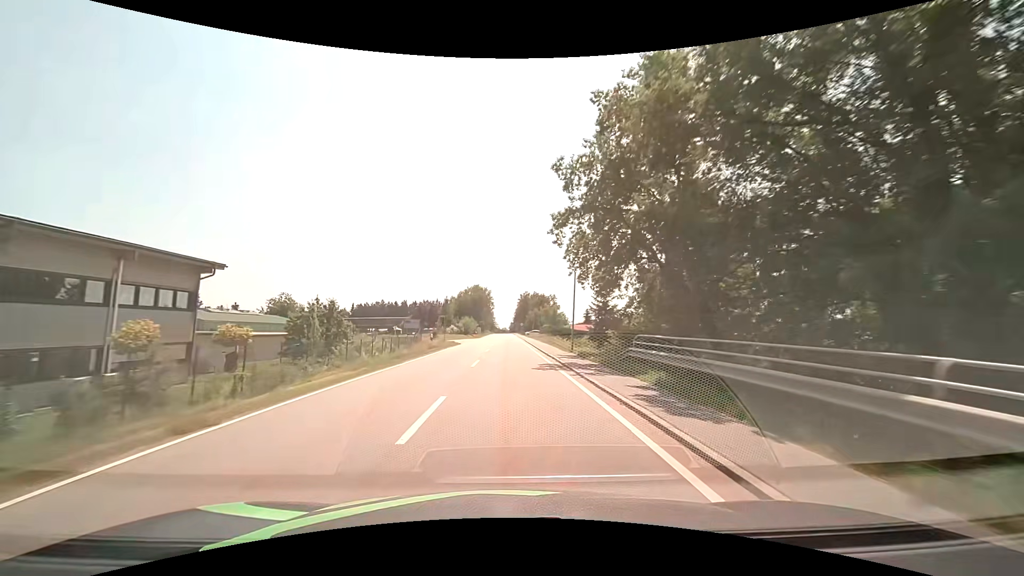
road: tertiary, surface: asphalt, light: Day
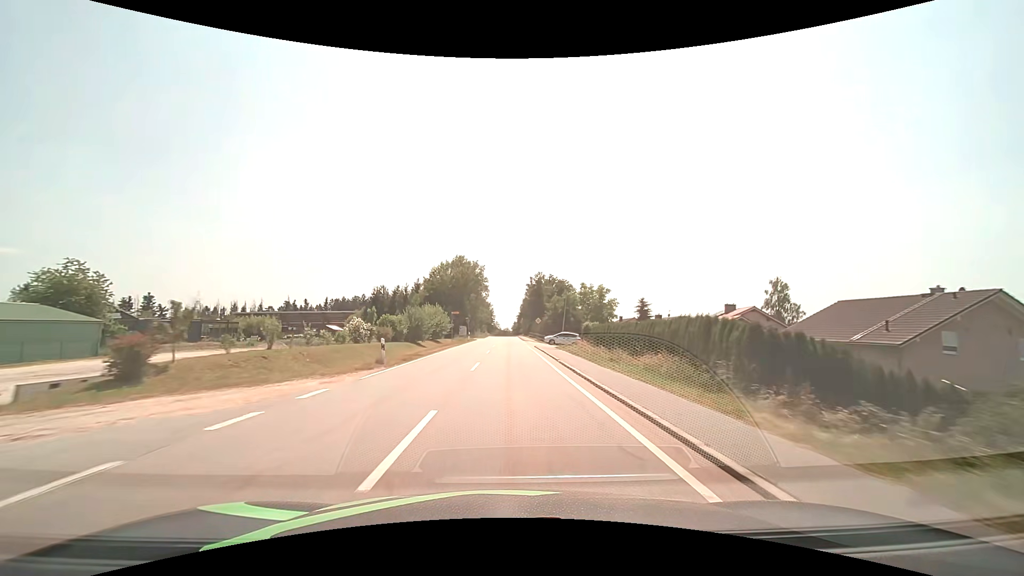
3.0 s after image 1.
(0.0, +62.1) m; 0°
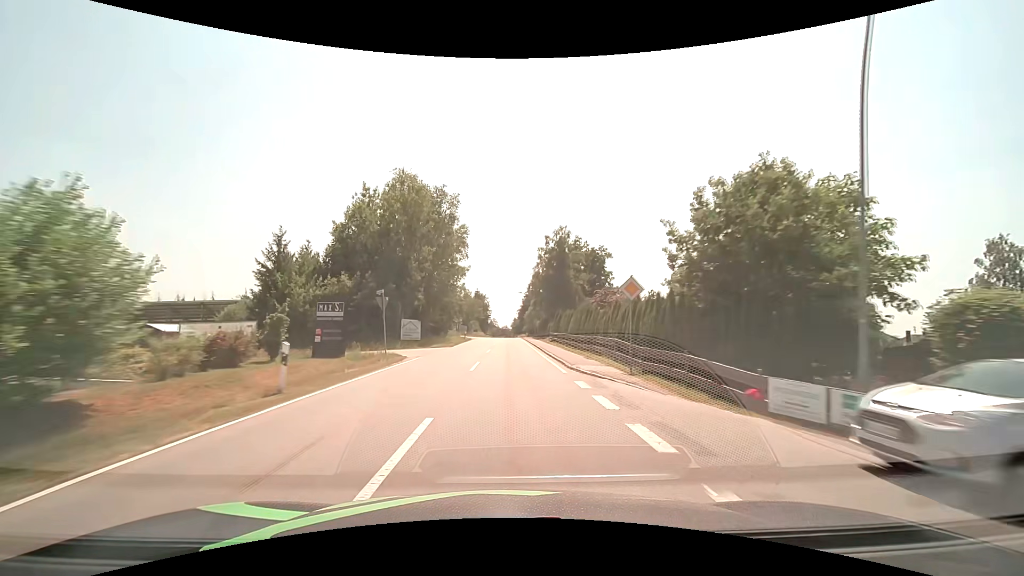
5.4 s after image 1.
(0.0, +50.0) m; 0°
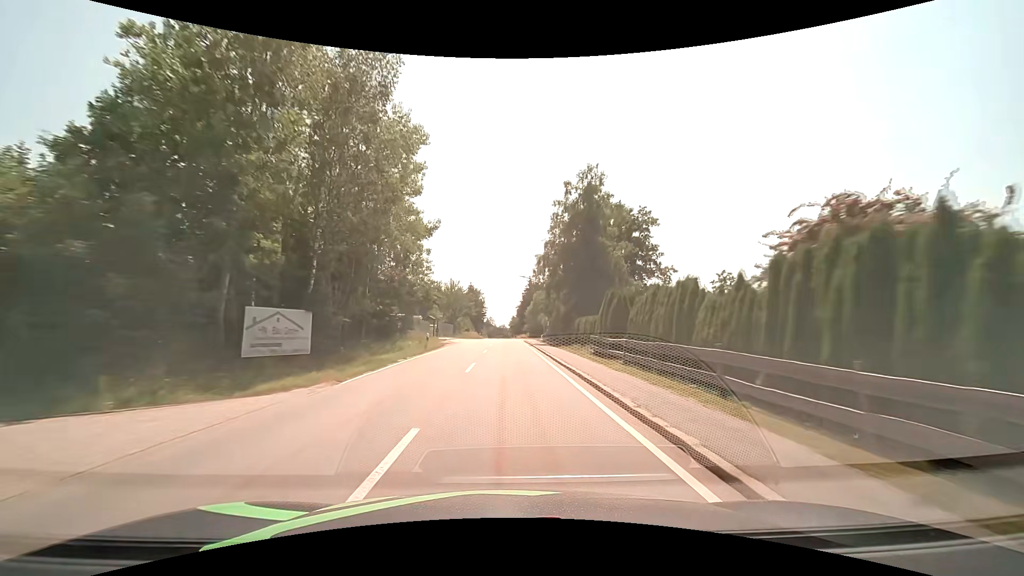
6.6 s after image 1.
(+0.1, +25.0) m; 0°
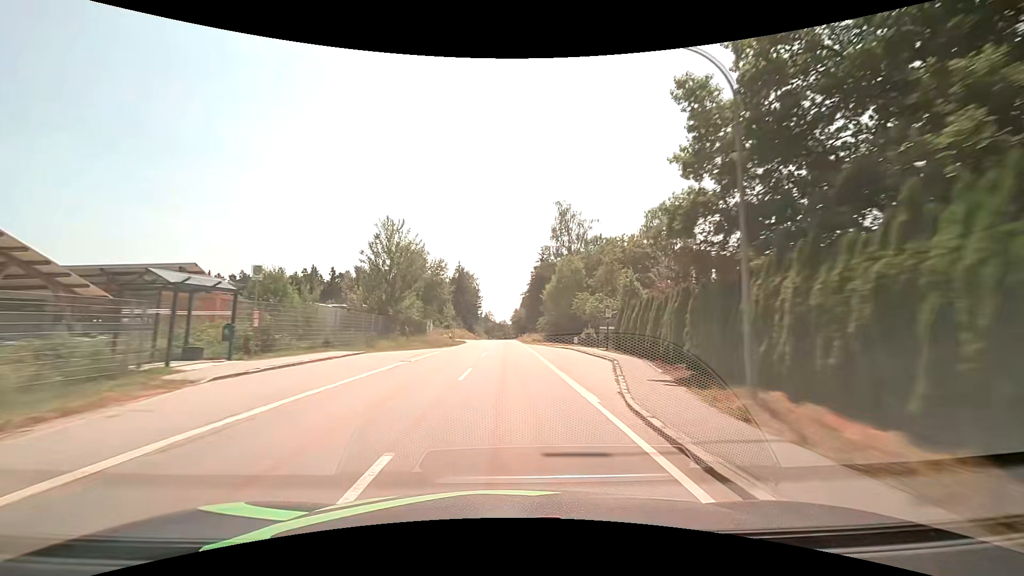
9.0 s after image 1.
(-0.1, +50.1) m; -1°
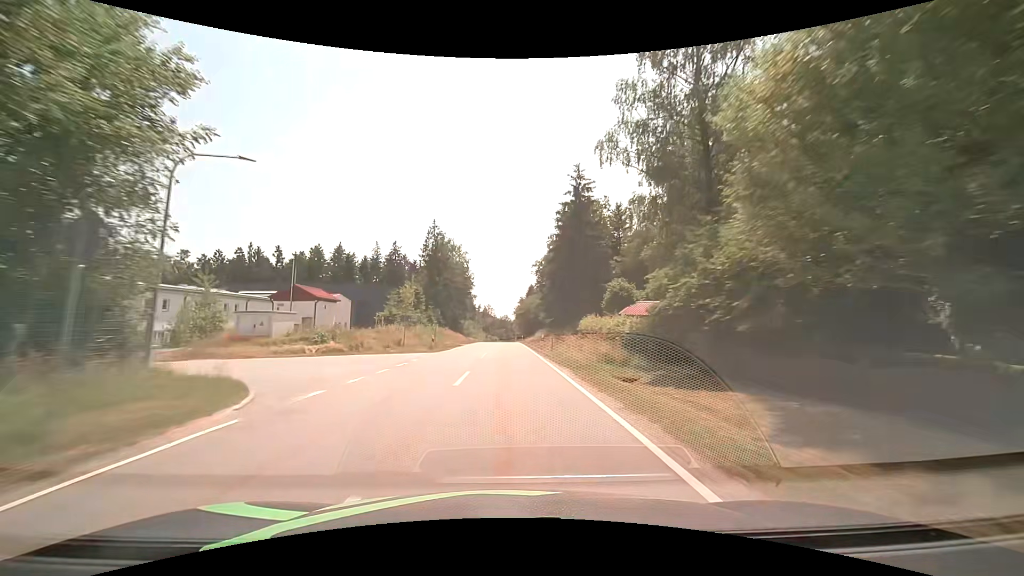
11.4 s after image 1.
(+0.2, +50.4) m; 0°
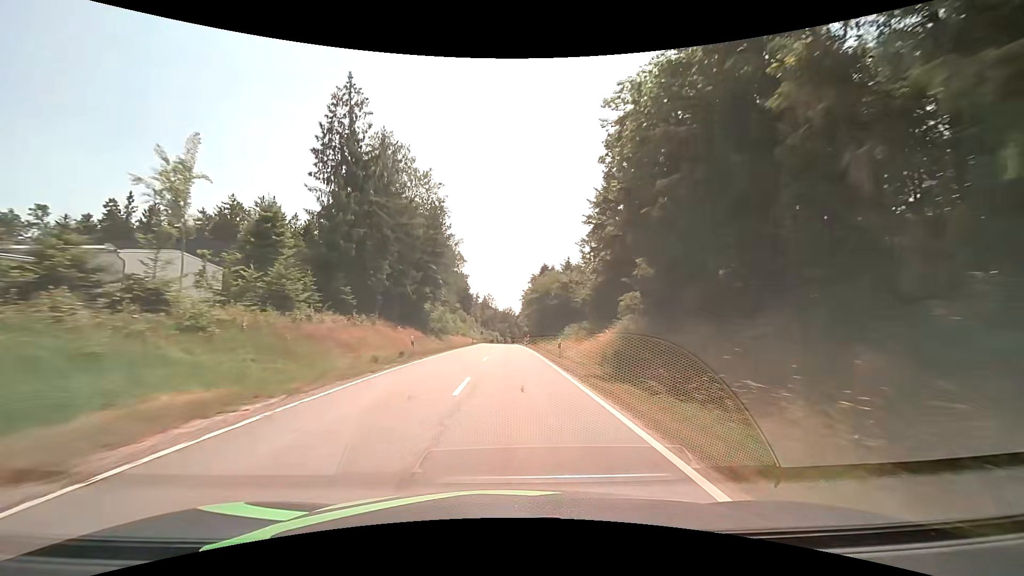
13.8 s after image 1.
(-0.2, +50.5) m; -1°
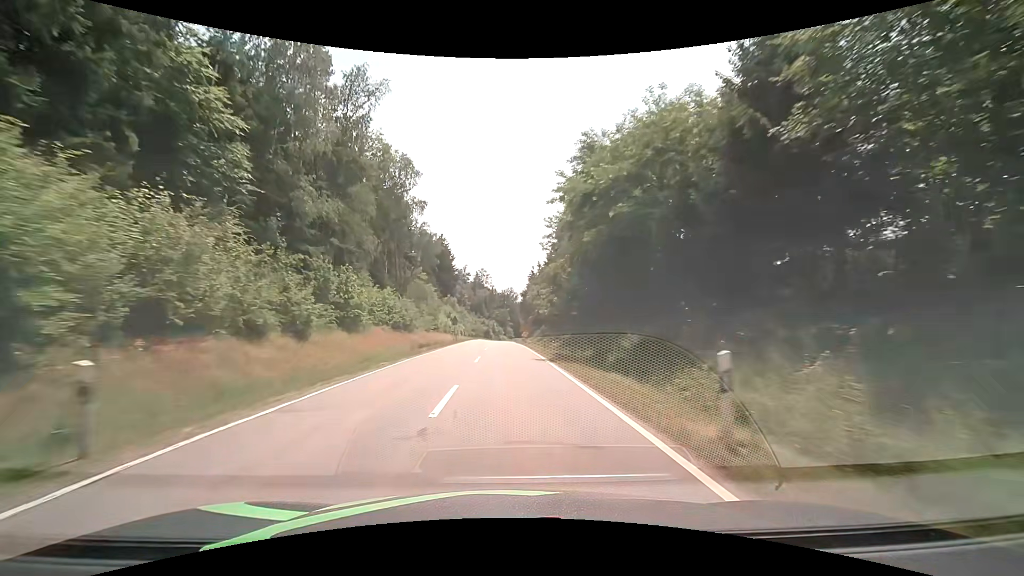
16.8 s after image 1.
(+0.3, +63.4) m; 0°
(0, +10) (0, +20) (0, +30) (0, +40) (-1, +50) (-1, +60) (-1, +70) (-1, +80) (-1, +90) (-2, +100) m
